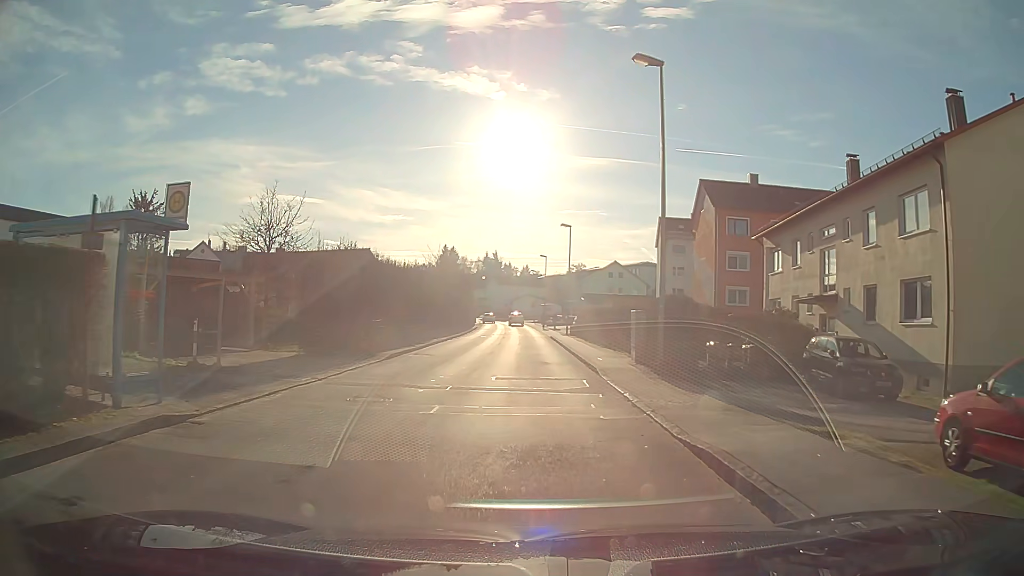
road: unclassified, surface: asphalt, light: Day
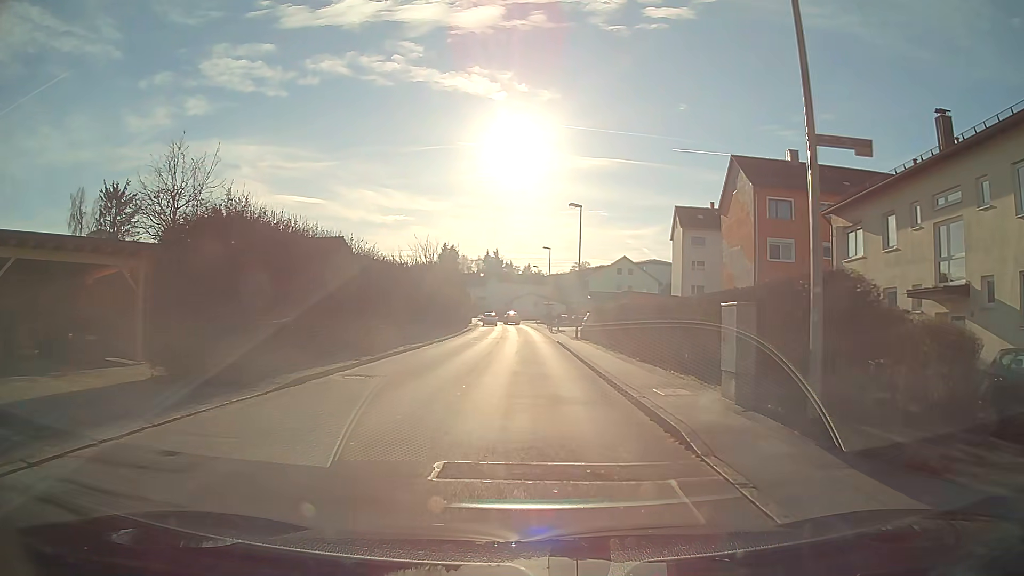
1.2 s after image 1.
(0.0, +9.2) m; 0°
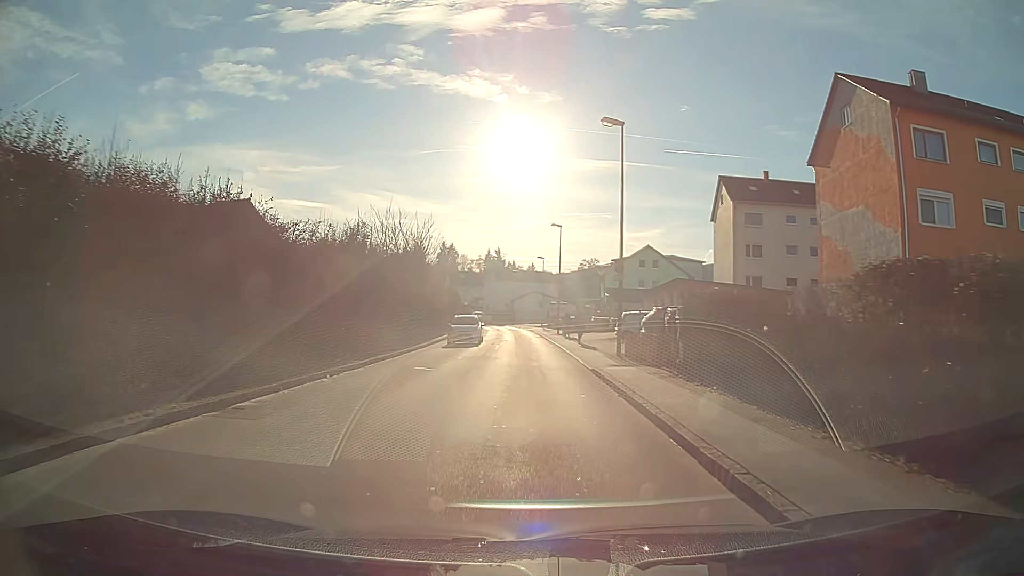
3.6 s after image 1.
(0.0, +18.5) m; -1°
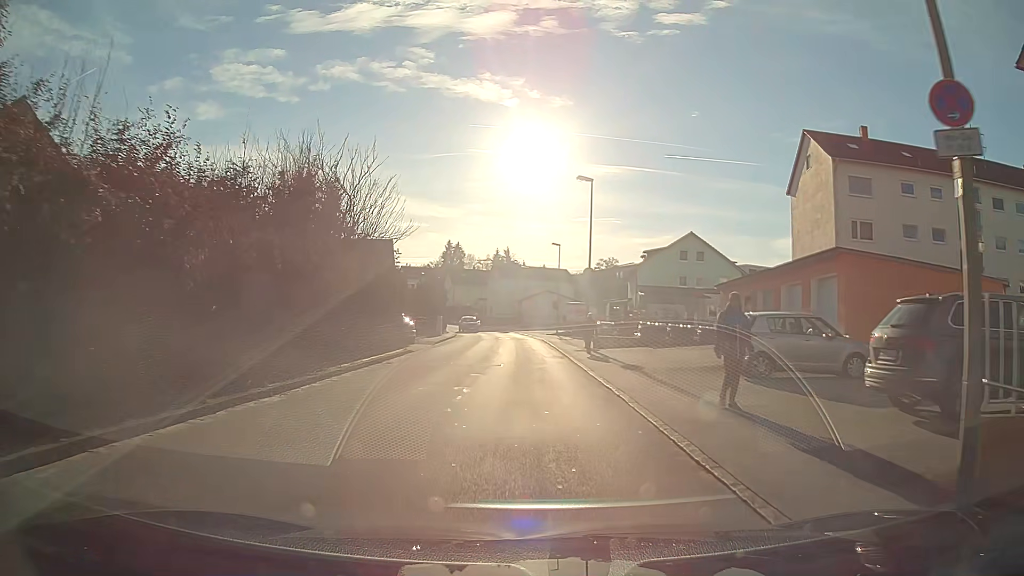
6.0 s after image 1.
(-0.2, +18.7) m; -1°
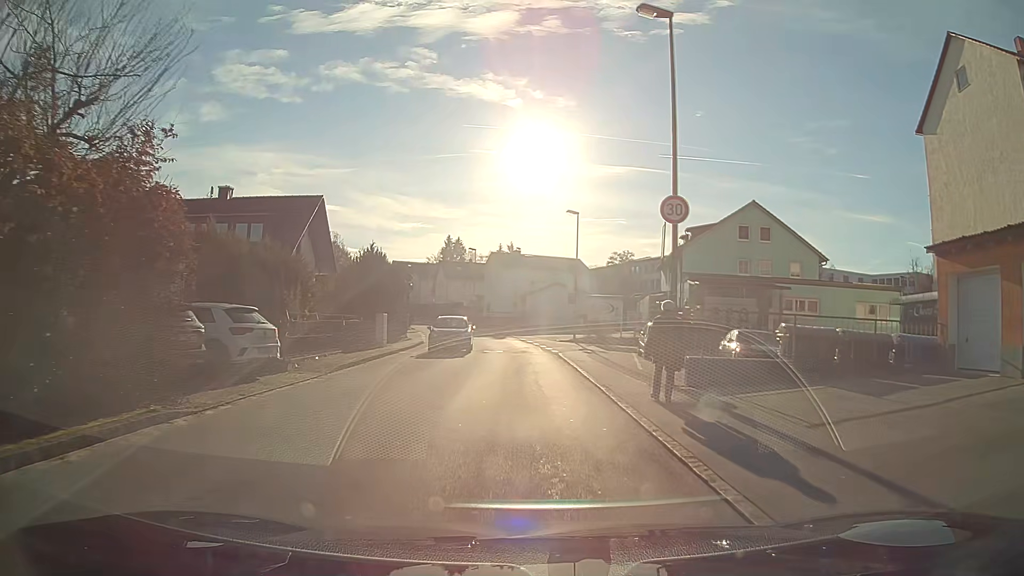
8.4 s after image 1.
(0.0, +18.8) m; 0°
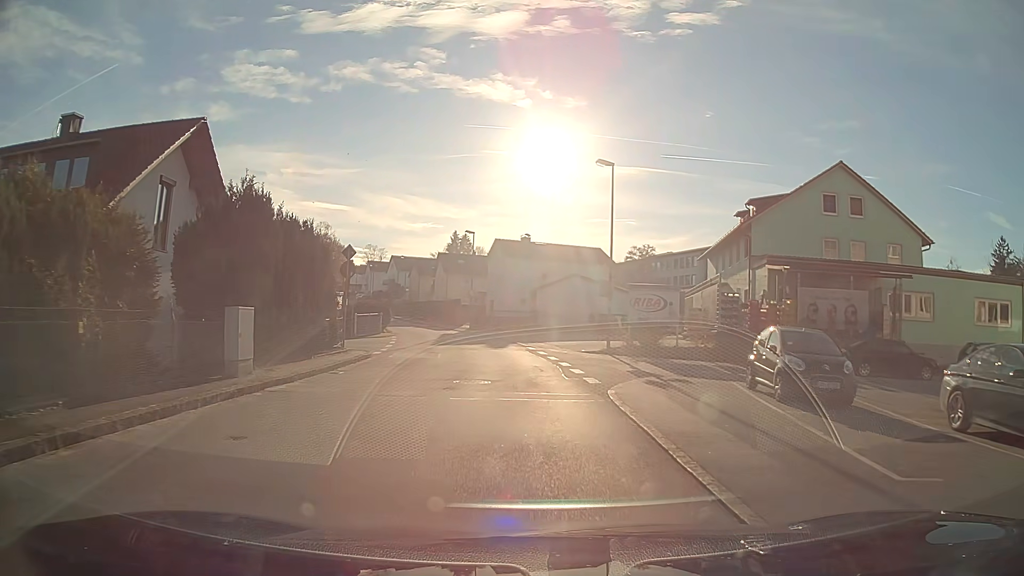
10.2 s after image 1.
(-0.1, +14.1) m; -1°
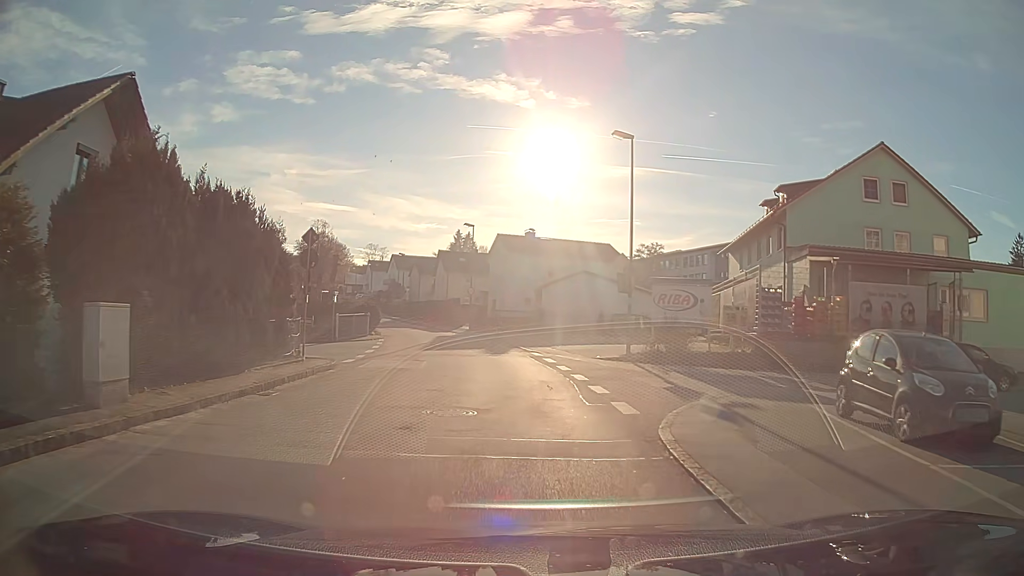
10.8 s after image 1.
(0.0, +4.7) m; 0°
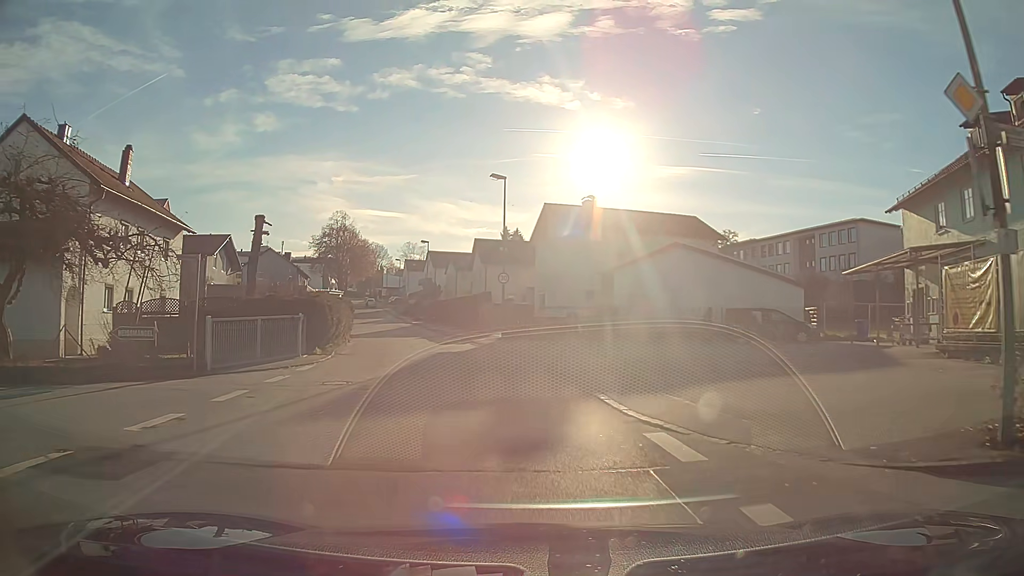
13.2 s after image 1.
(-0.7, +18.7) m; -5°
